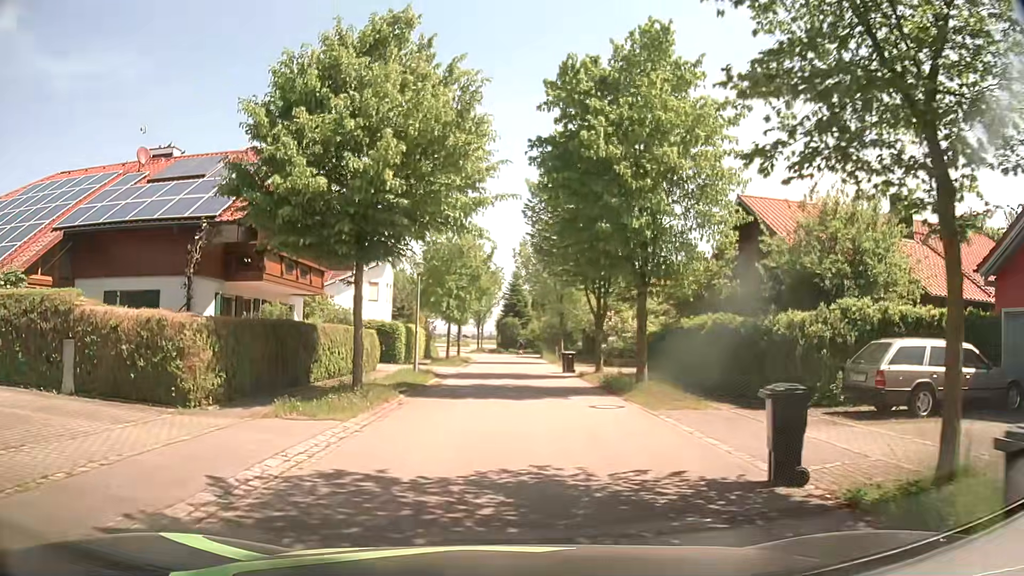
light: Day
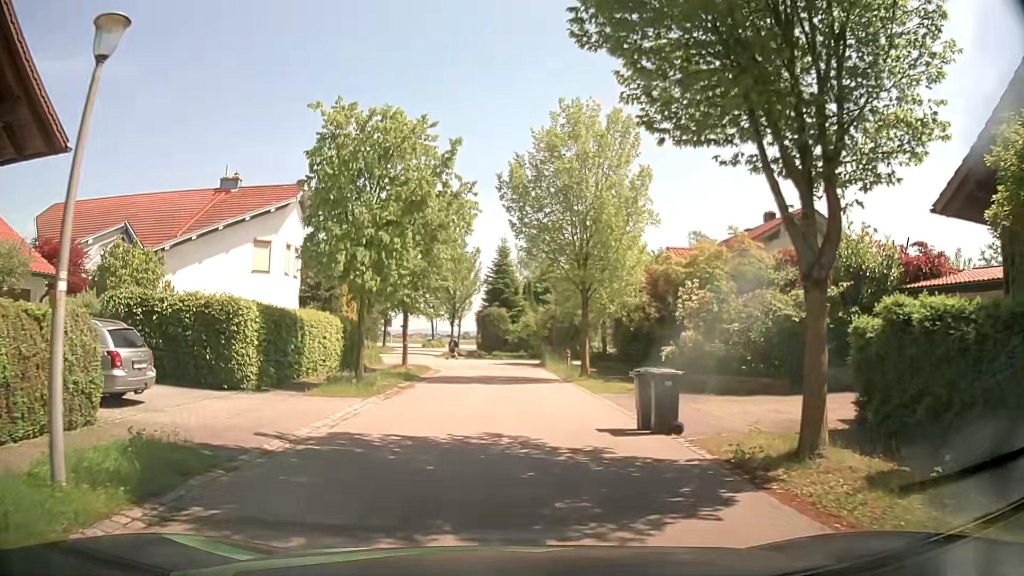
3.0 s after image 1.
(+0.5, +19.9) m; +1°
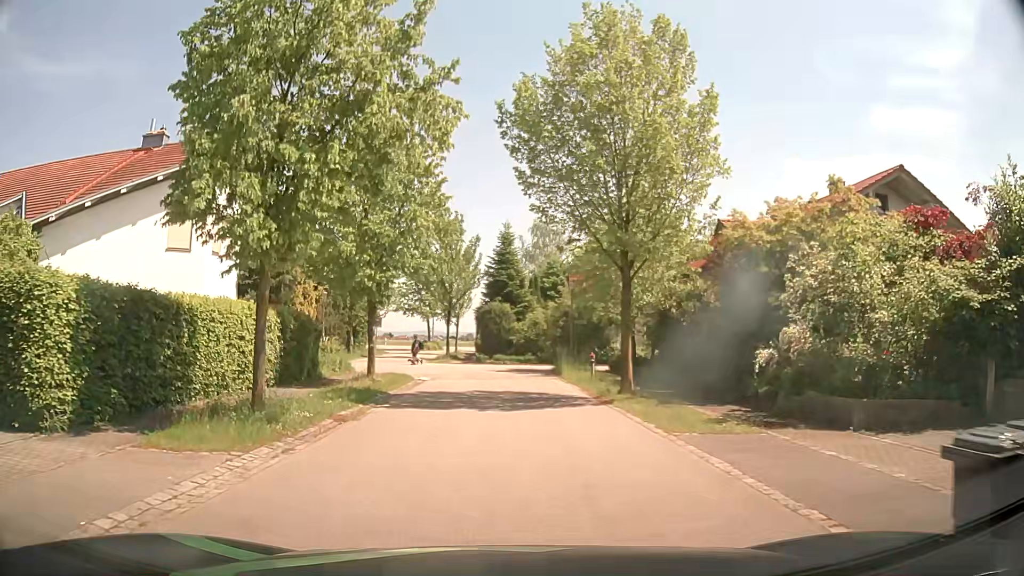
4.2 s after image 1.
(+0.1, +7.9) m; -1°
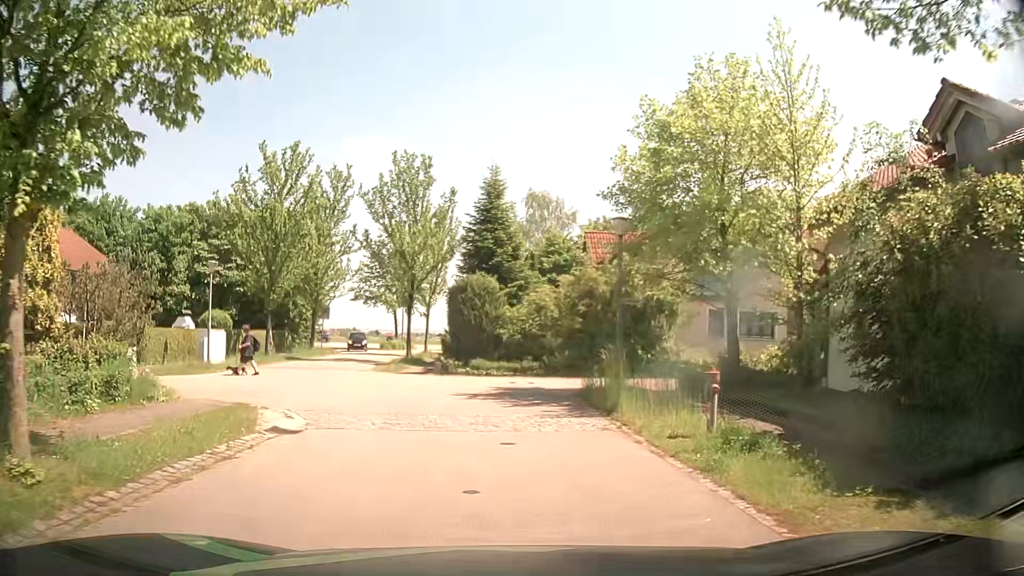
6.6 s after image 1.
(+0.5, +15.4) m; +3°
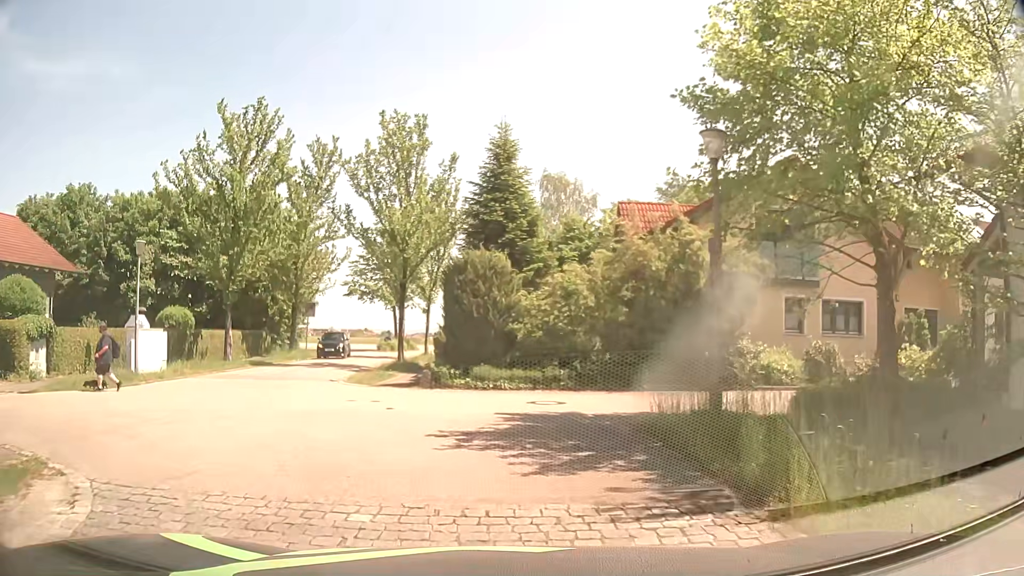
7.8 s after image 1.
(0.0, +6.7) m; -1°
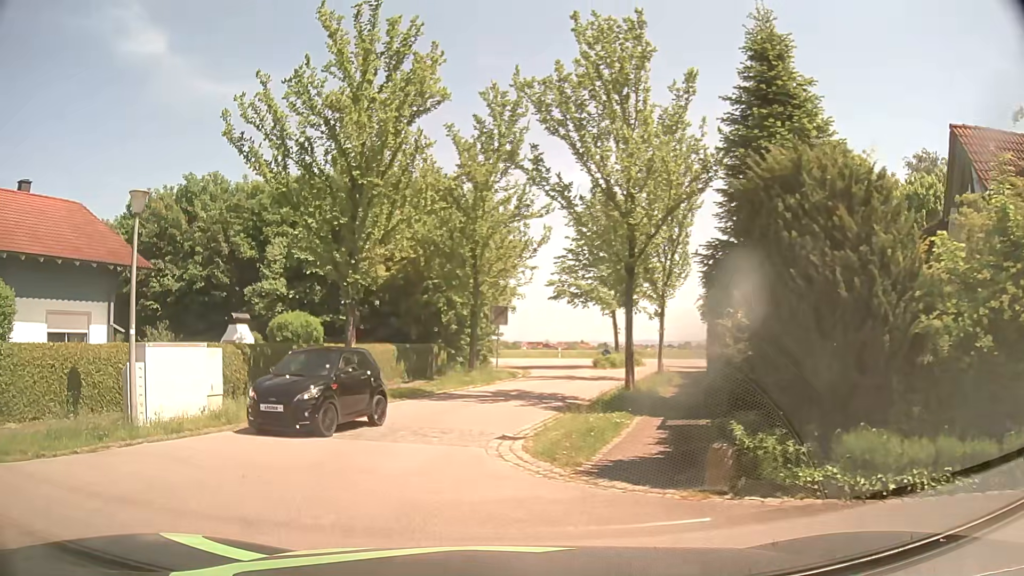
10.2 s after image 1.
(-1.3, +10.4) m; -19°
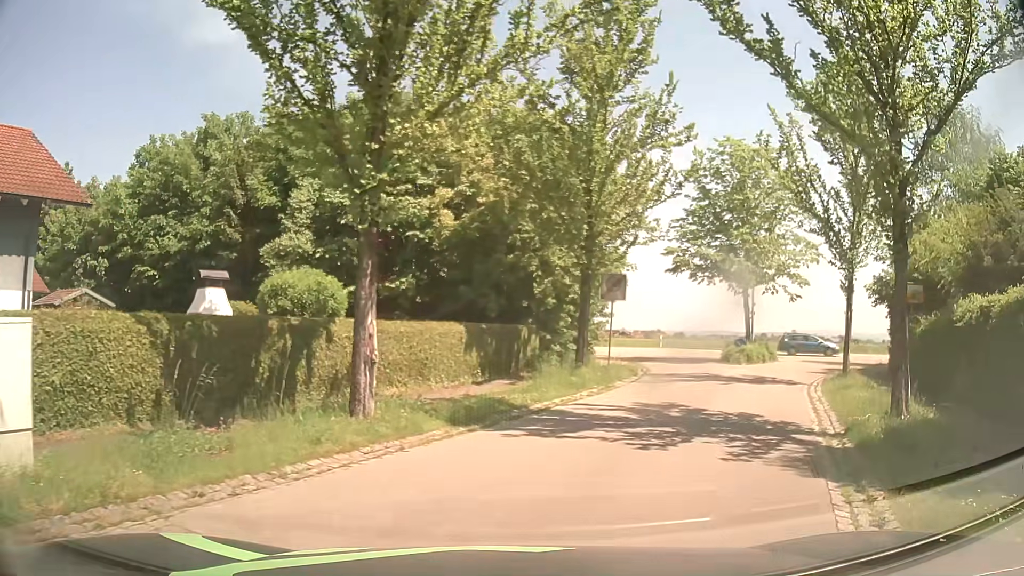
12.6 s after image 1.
(-0.9, +9.4) m; -6°
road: residential
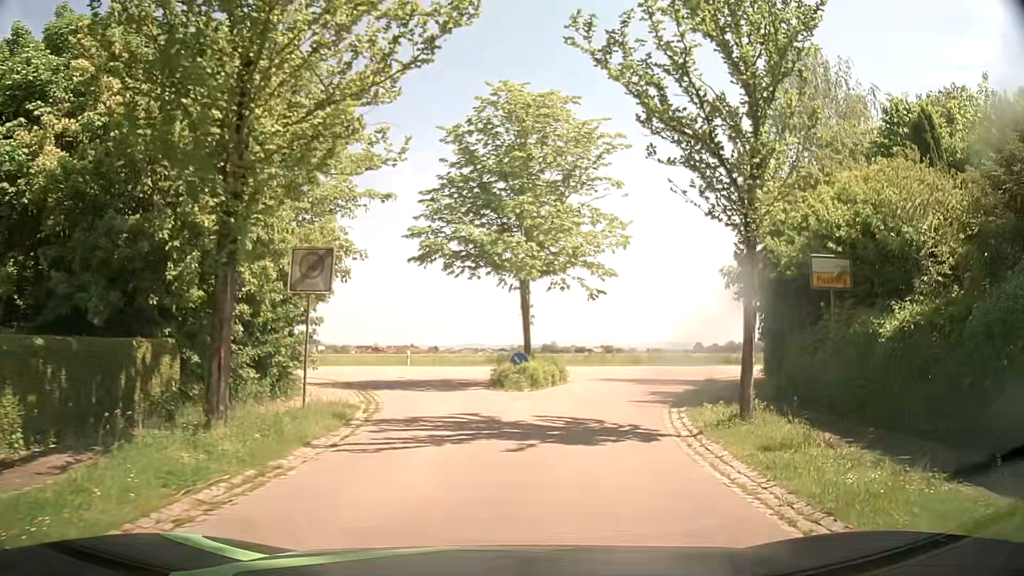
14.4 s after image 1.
(+2.1, +9.4) m; +22°
